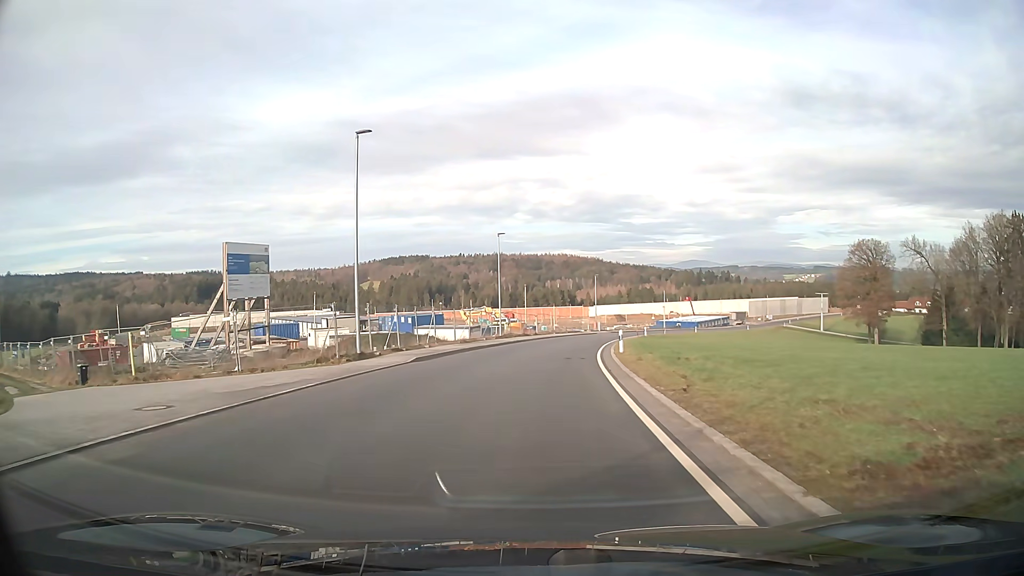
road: unclassified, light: Day
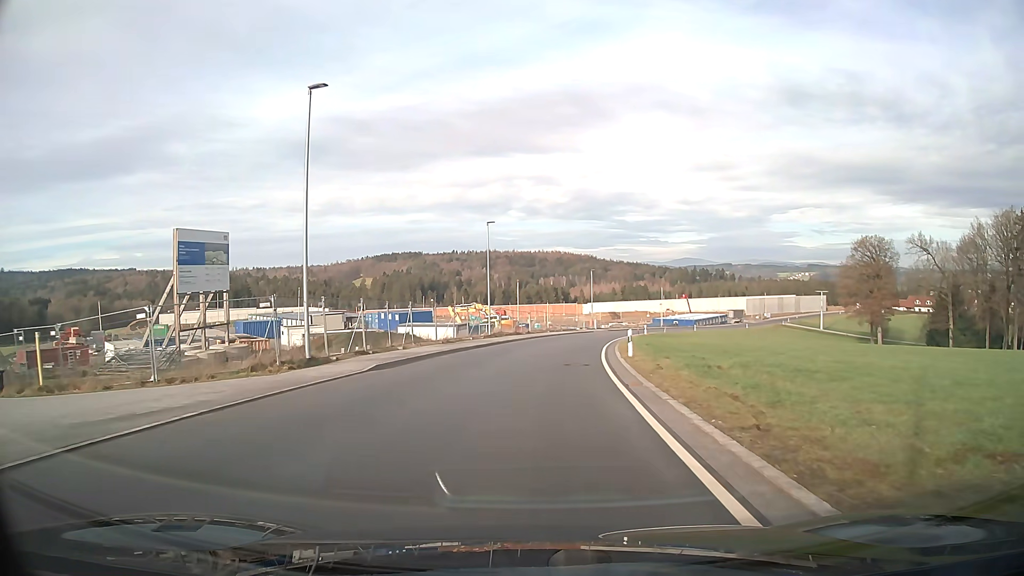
(0.0, +4.9) m; +1°
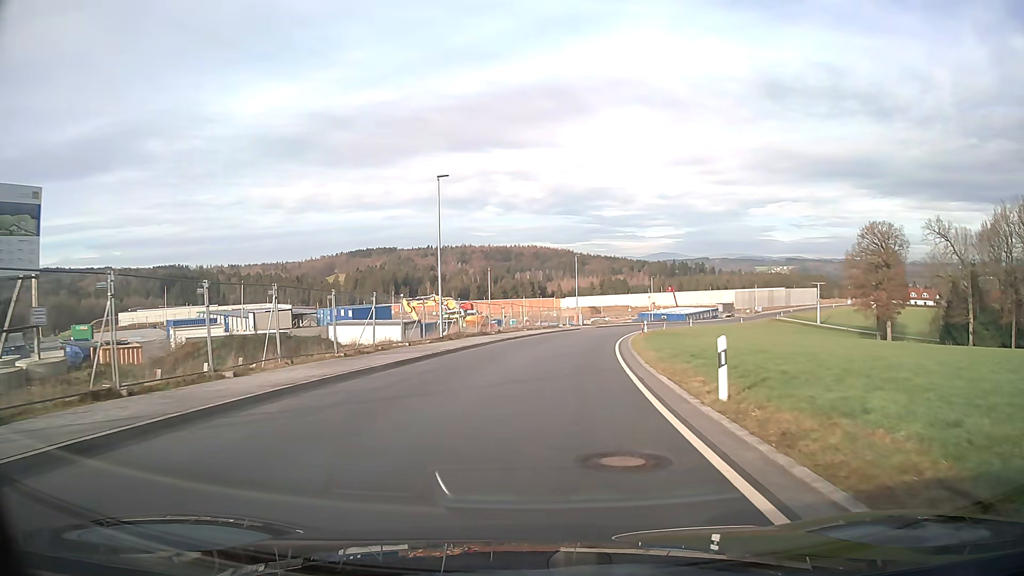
(+0.2, +14.5) m; +2°
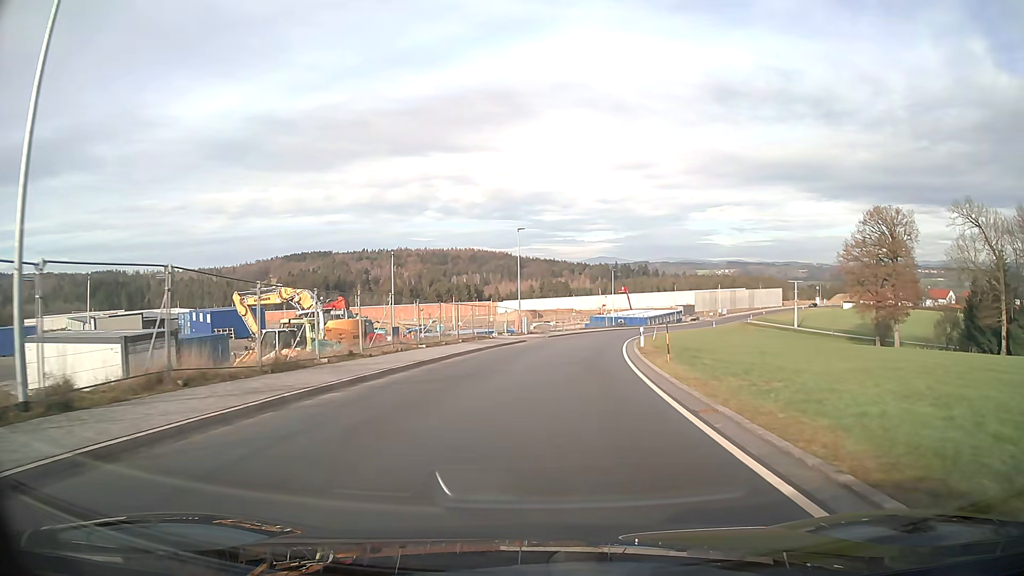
(+1.2, +26.4) m; +5°
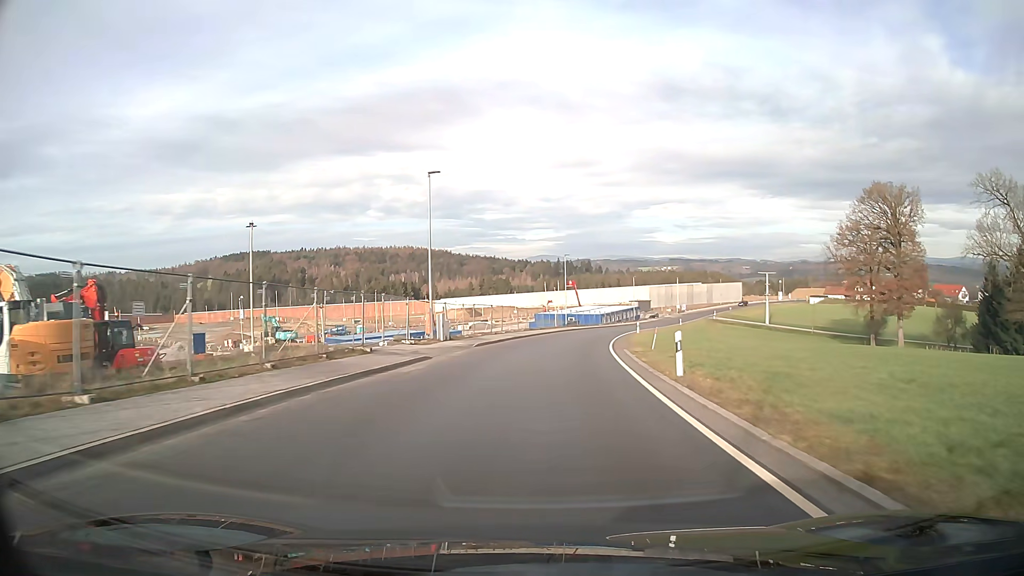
(+0.8, +19.9) m; +5°
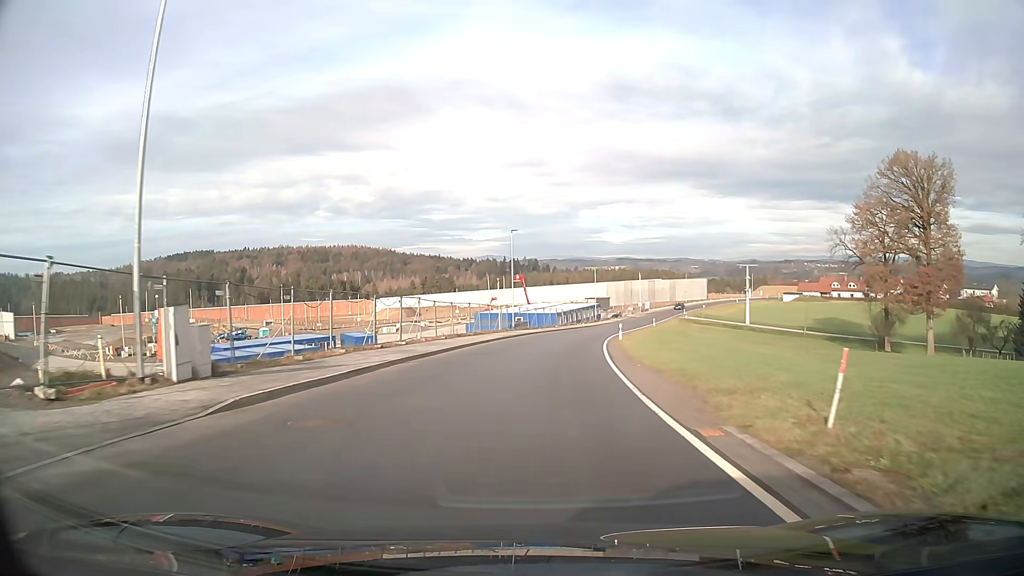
(+0.9, +21.7) m; +5°
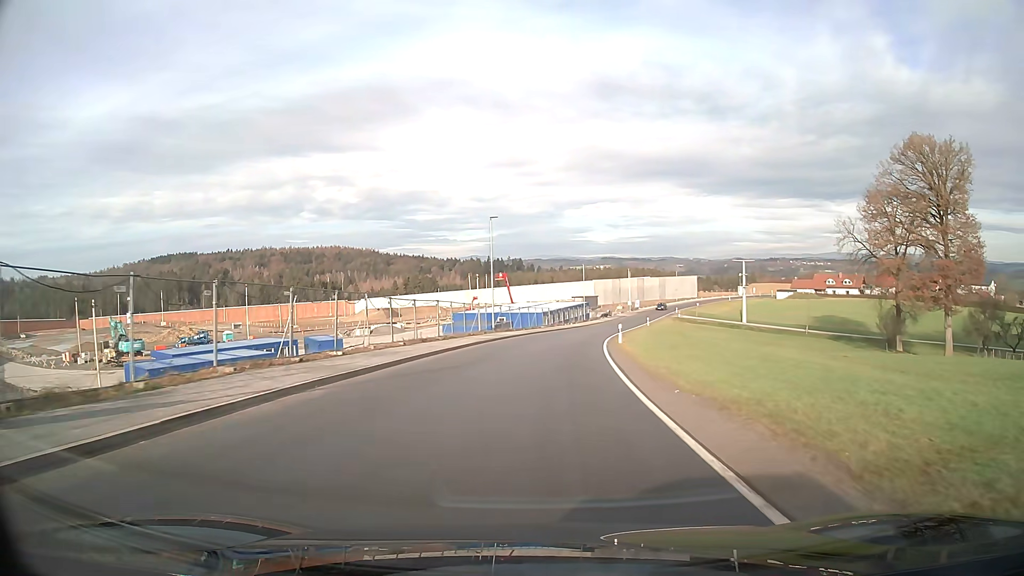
(+0.1, +7.4) m; +1°
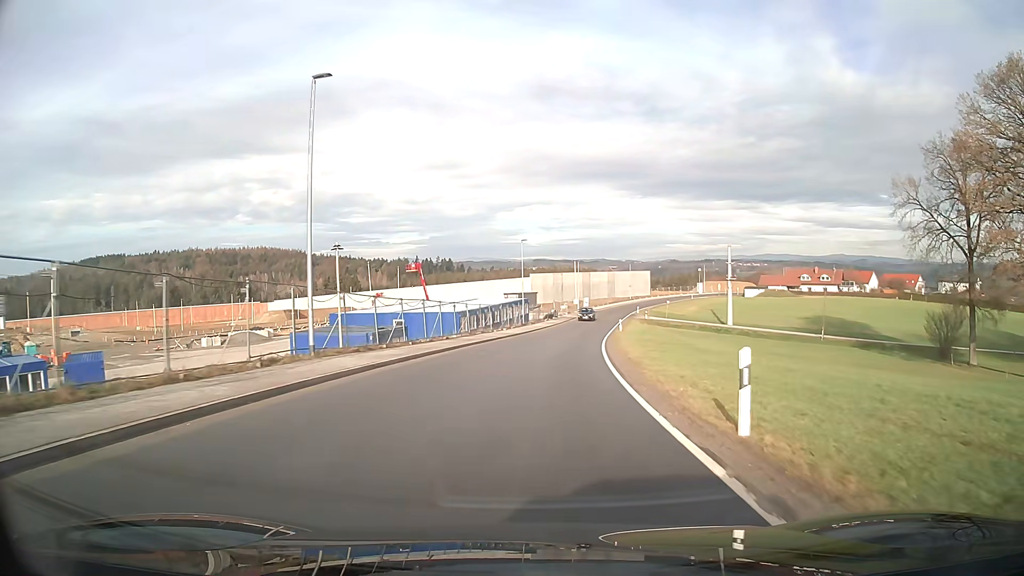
(+1.4, +29.6) m; +6°
(0, +10) (+1, +20) (+2, +30) (+2, +40) (+4, +50) (+5, +60) (+6, +70) (+8, +80) (+10, +89) (+12, +99) m
